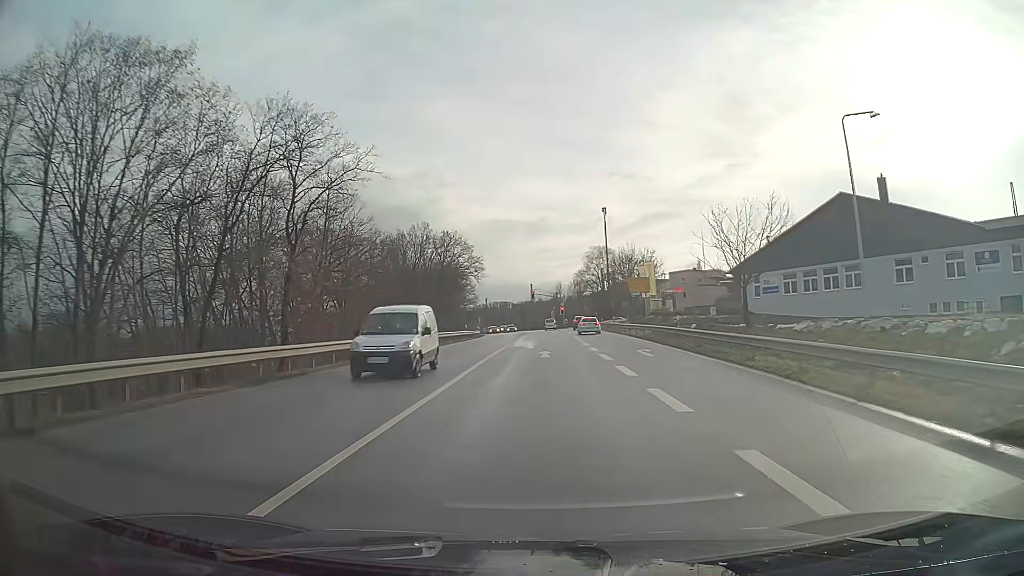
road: primary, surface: asphalt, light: Day
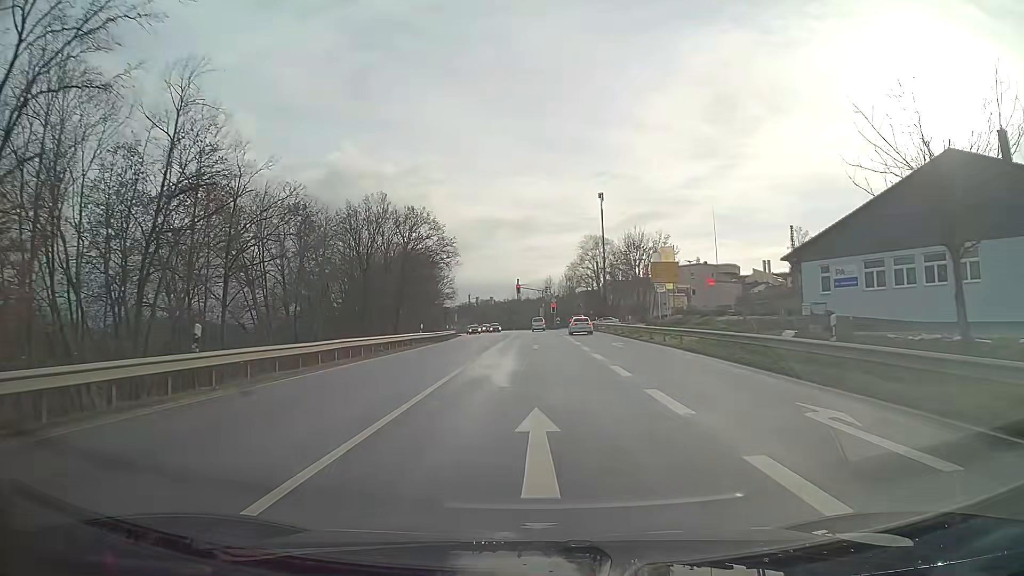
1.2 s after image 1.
(+0.2, +18.2) m; +1°
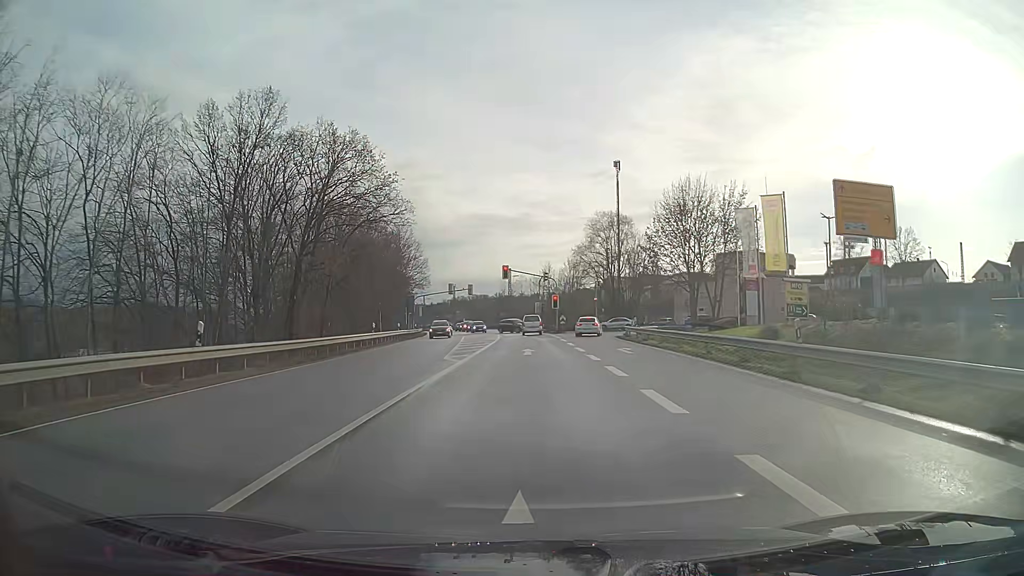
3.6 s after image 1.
(+0.1, +29.5) m; 0°
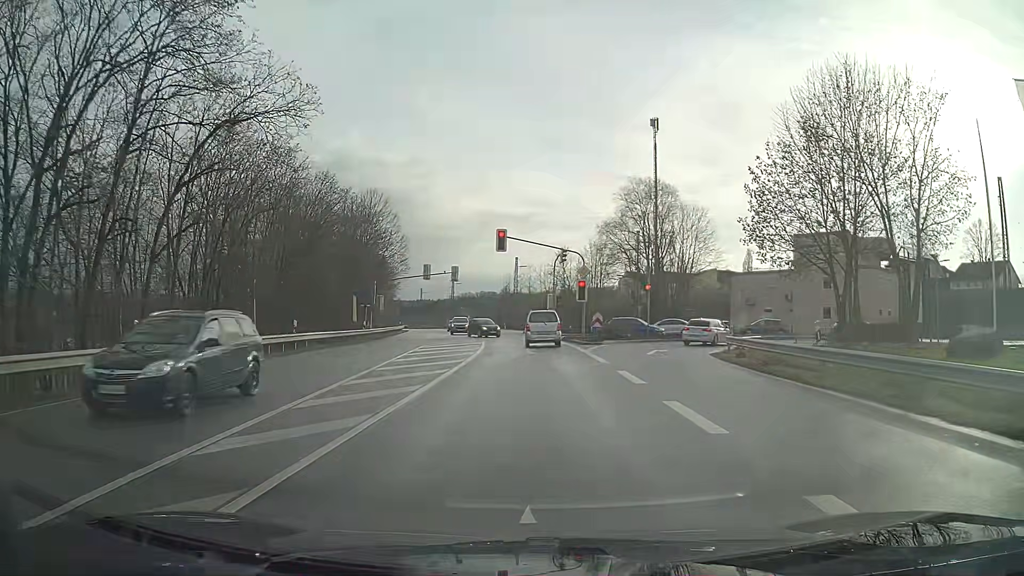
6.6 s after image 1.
(-0.2, +25.1) m; -1°
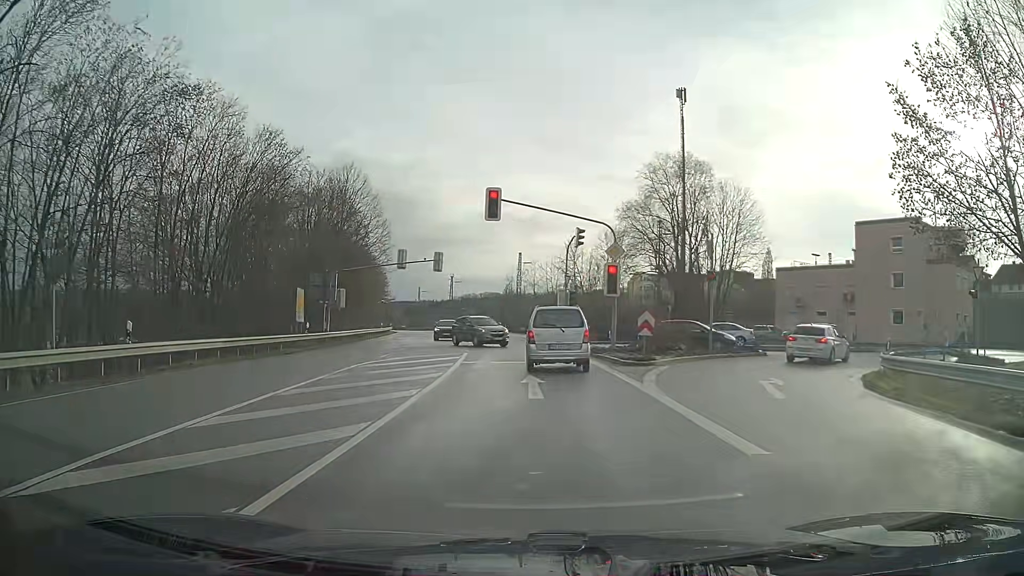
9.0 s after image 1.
(-0.1, +13.0) m; 0°
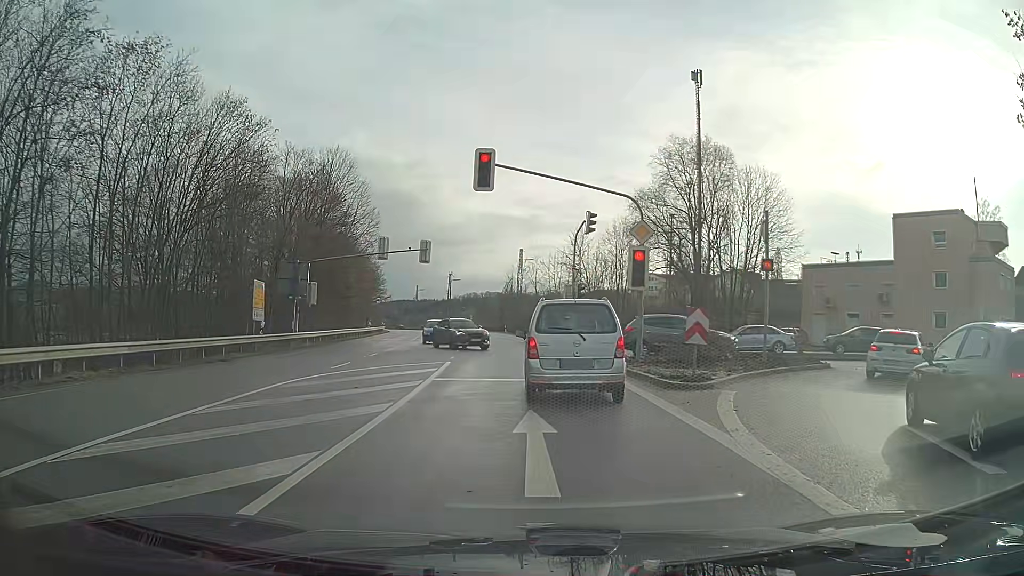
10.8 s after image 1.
(0.0, +6.2) m; 0°
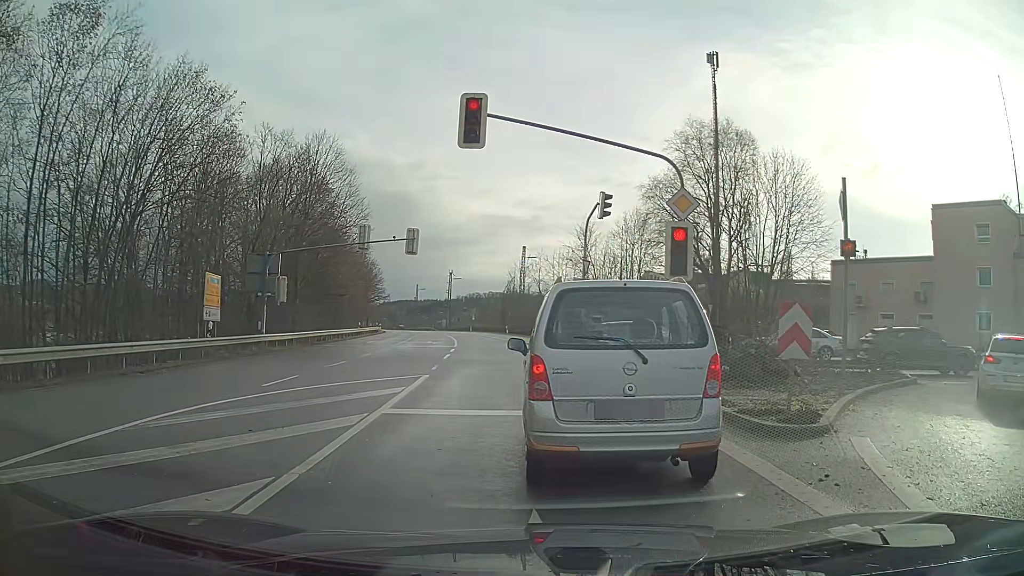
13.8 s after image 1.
(0.0, +5.2) m; 0°
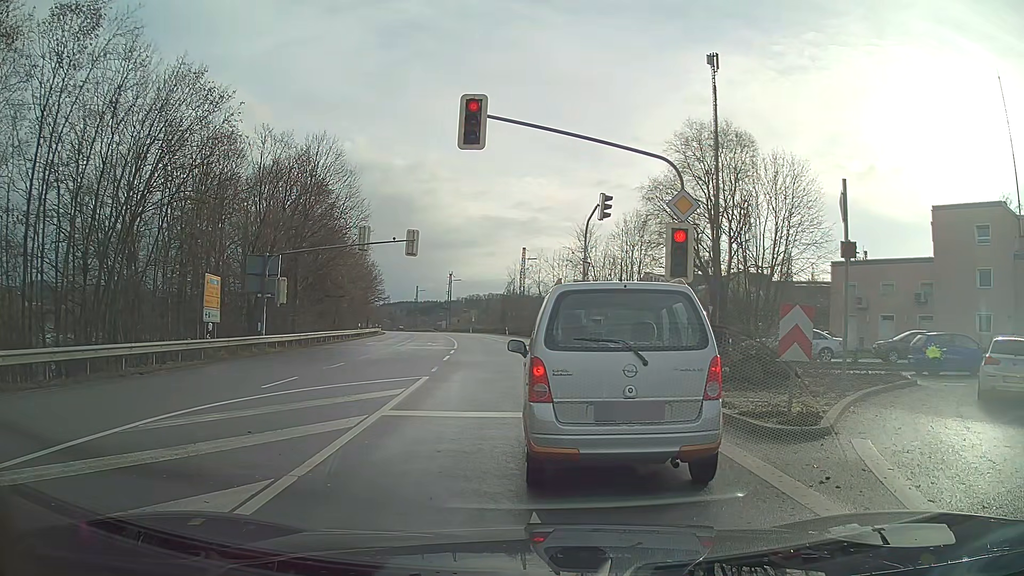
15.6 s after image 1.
(0.0, +0.1) m; 0°
